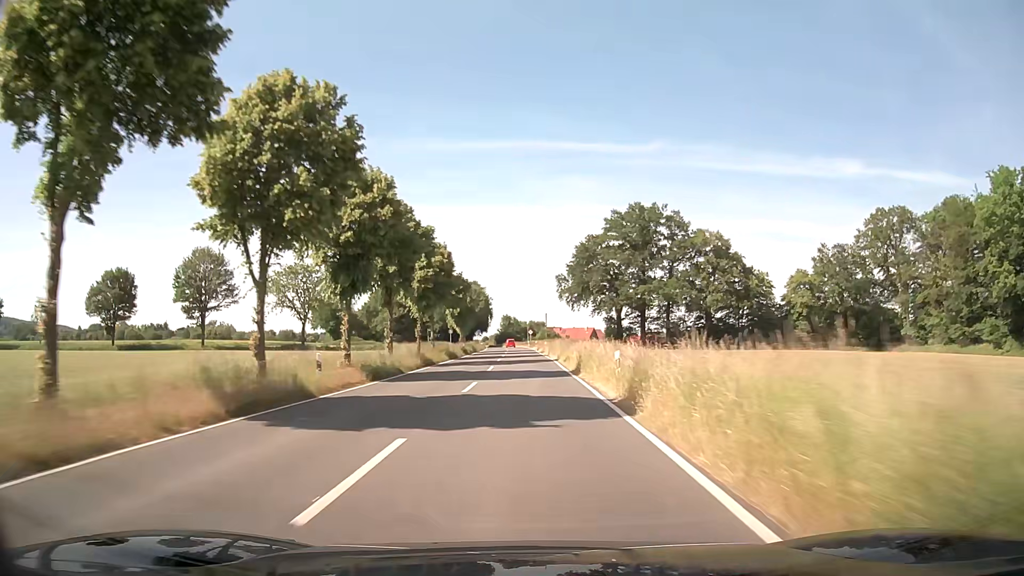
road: secondary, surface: asphalt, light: Day
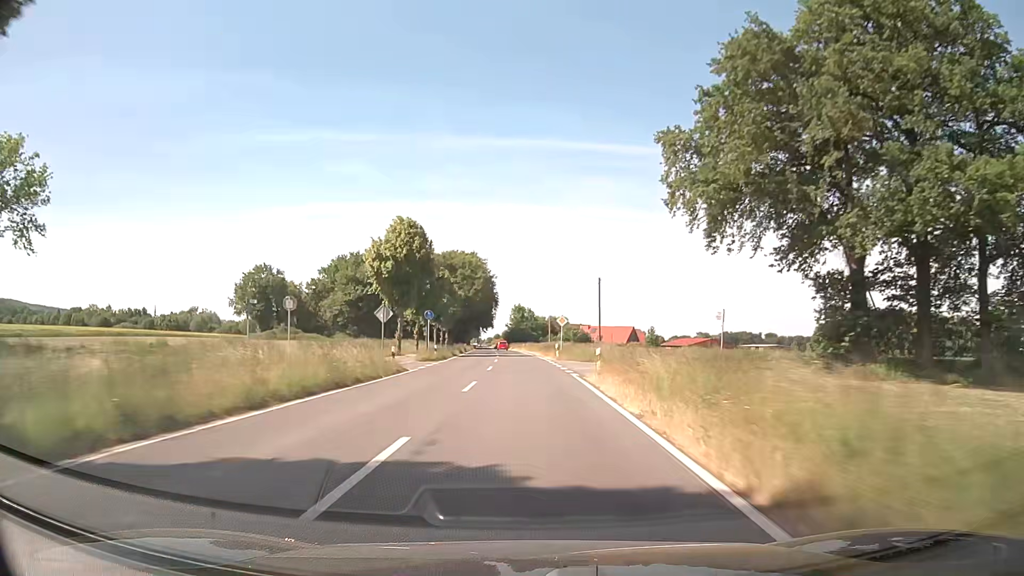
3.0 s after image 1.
(-0.8, +74.7) m; -2°
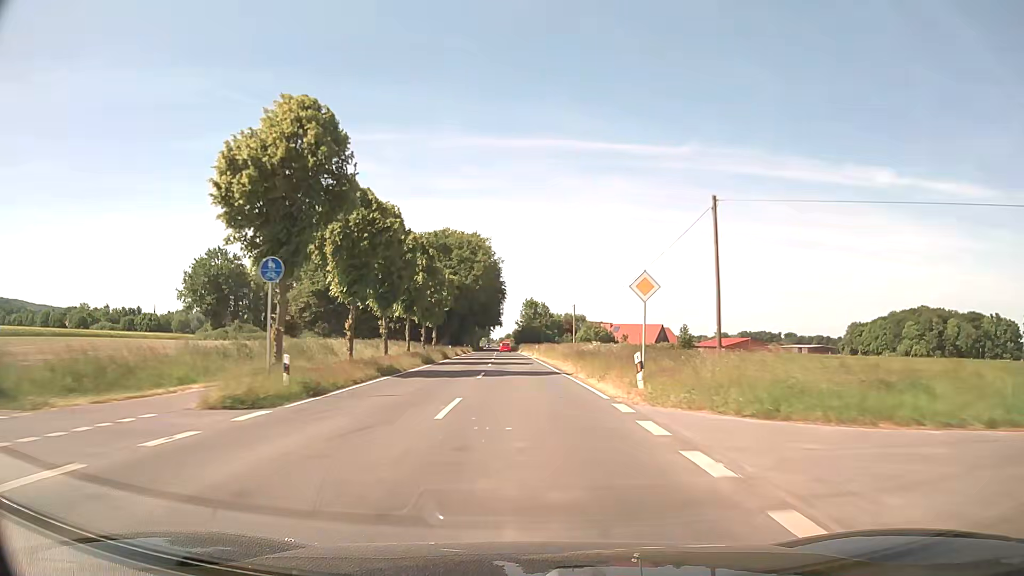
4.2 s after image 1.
(-0.2, +30.8) m; -1°
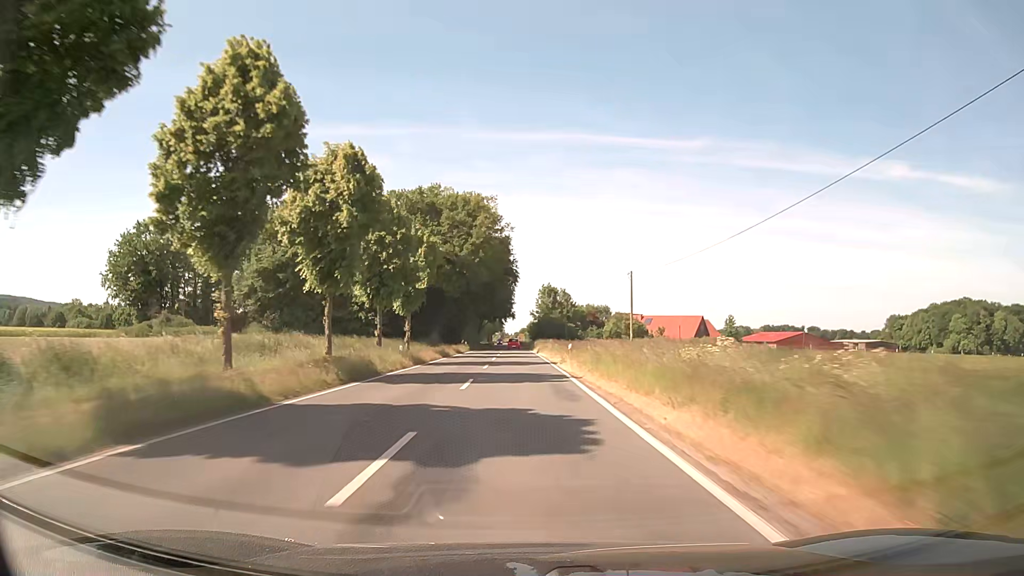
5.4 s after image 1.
(-0.4, +31.0) m; -1°
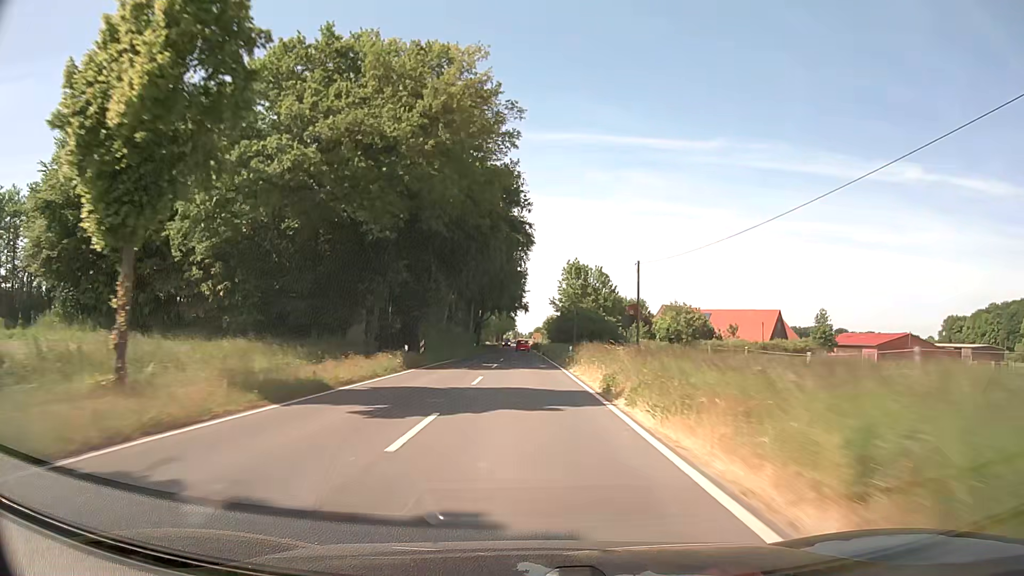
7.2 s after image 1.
(-0.6, +46.9) m; -1°
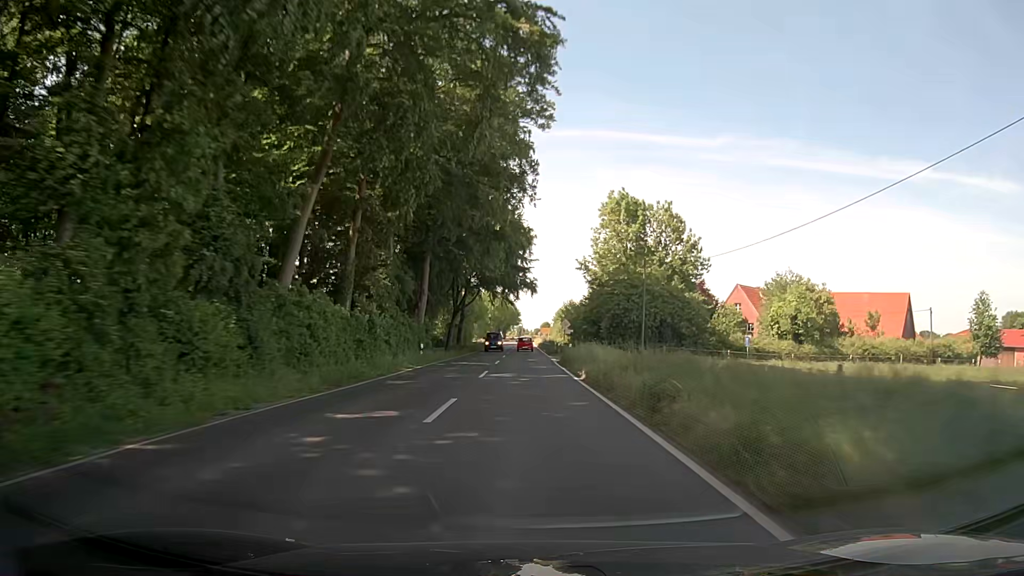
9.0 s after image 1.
(-0.2, +46.9) m; -1°
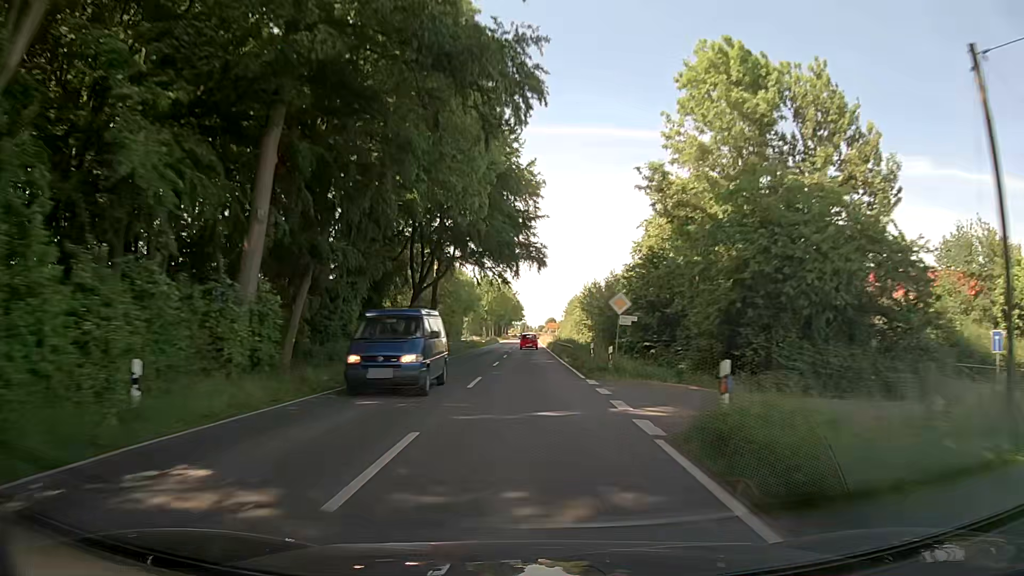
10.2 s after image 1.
(0.0, +29.8) m; 0°
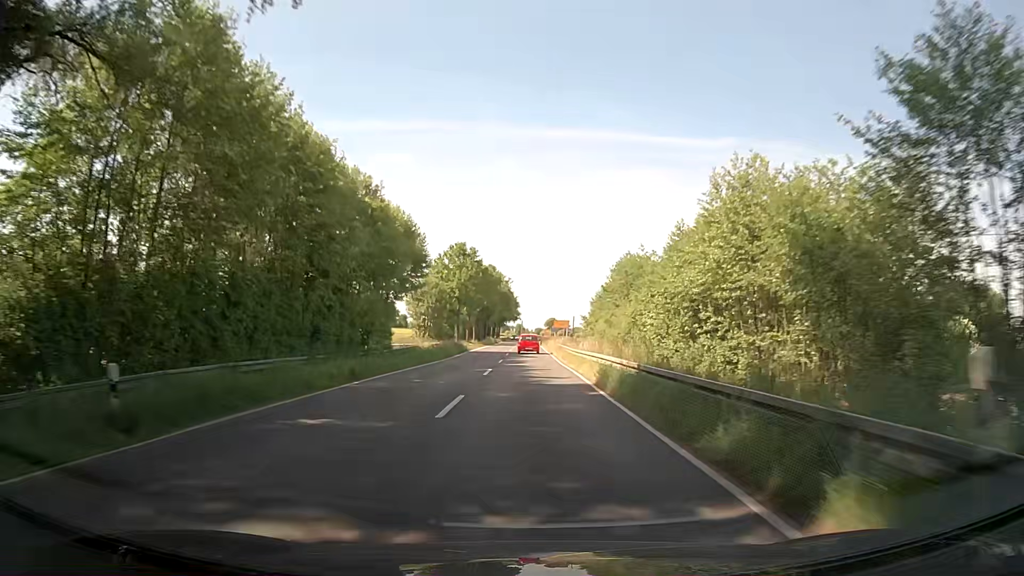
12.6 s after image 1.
(0.0, +55.6) m; +1°
